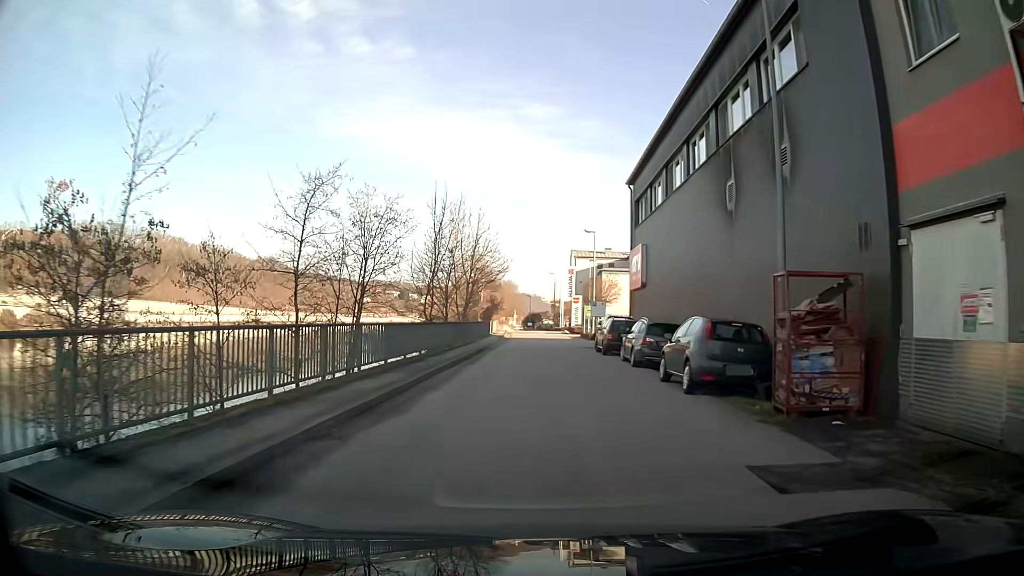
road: unclassified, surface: asphalt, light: Day
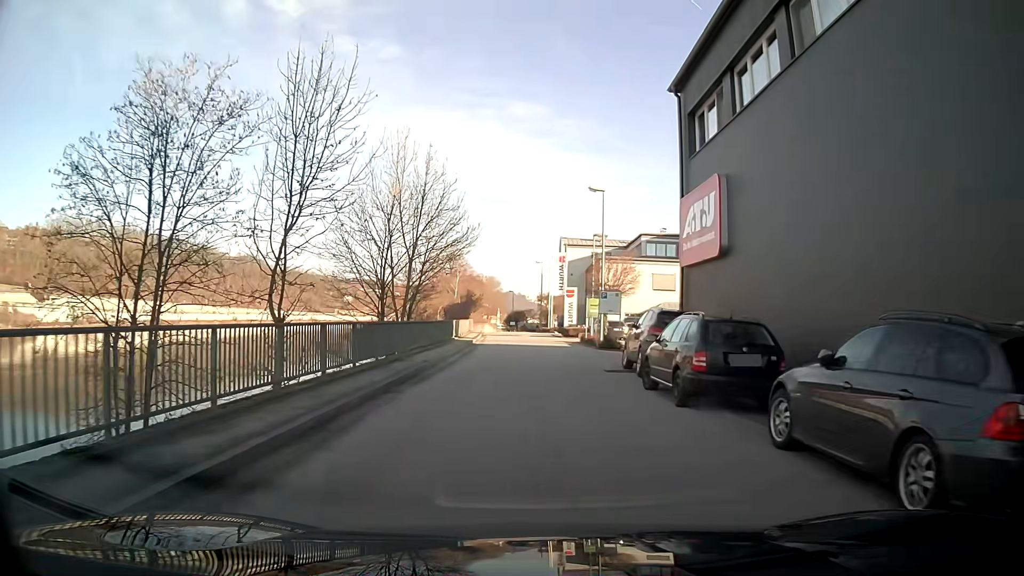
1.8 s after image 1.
(+0.1, +15.2) m; +1°
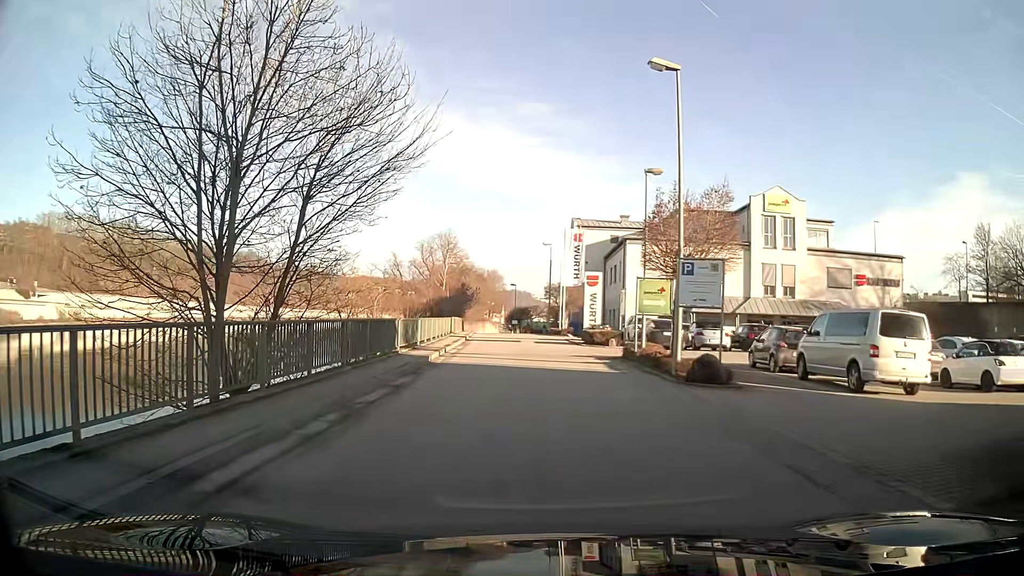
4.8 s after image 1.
(-0.2, +16.0) m; 0°
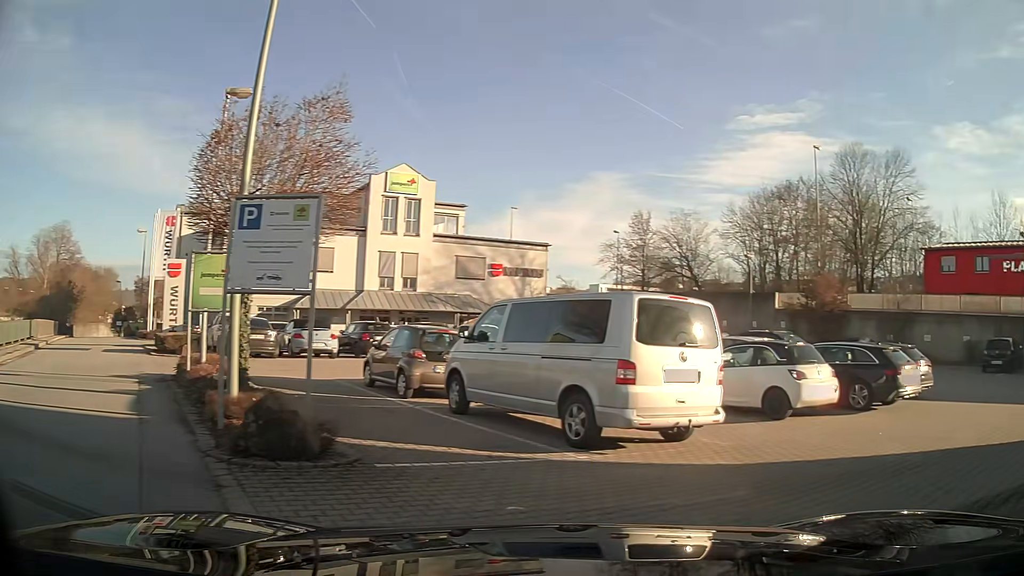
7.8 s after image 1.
(+1.4, +7.6) m; +39°
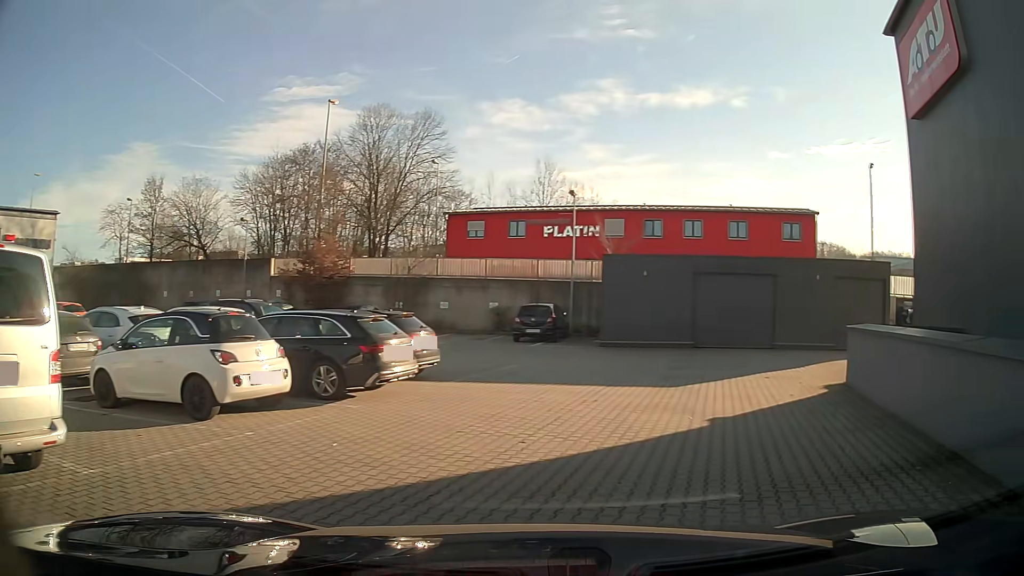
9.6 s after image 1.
(+1.3, +3.5) m; +37°
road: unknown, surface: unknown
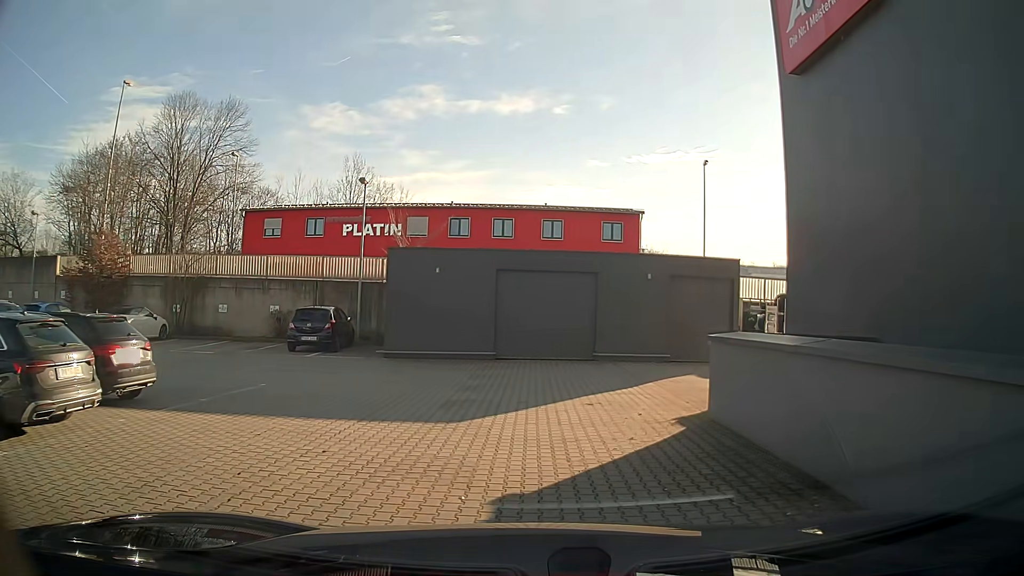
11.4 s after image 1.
(+0.6, +3.8) m; +13°
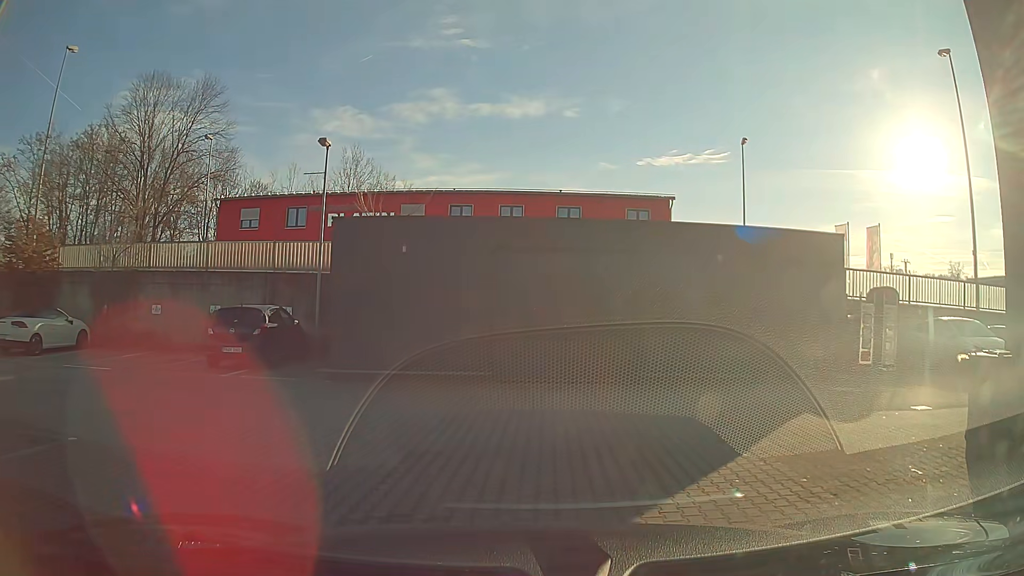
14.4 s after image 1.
(0.0, +6.5) m; -1°
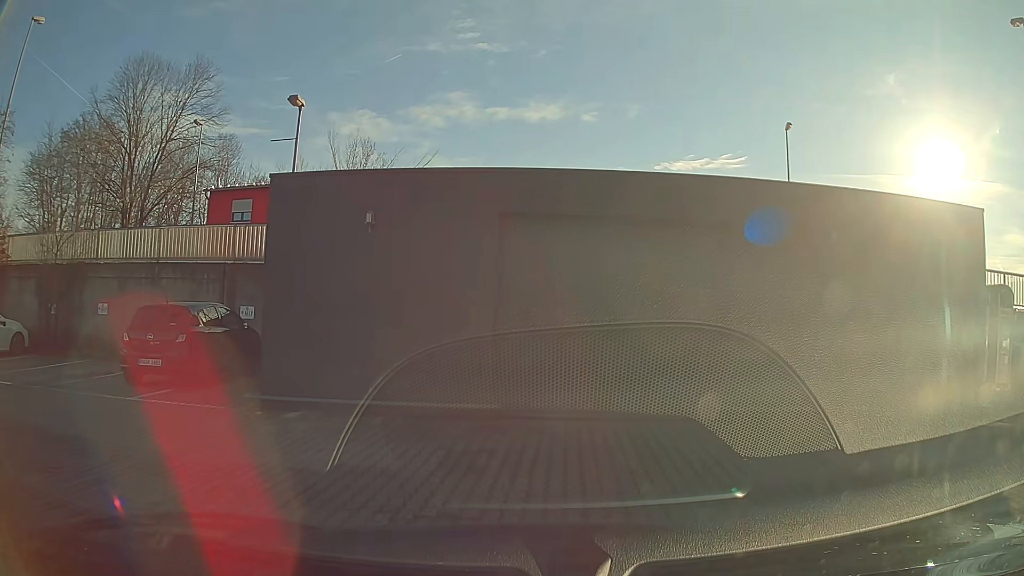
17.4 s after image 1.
(0.0, +4.3) m; -1°
